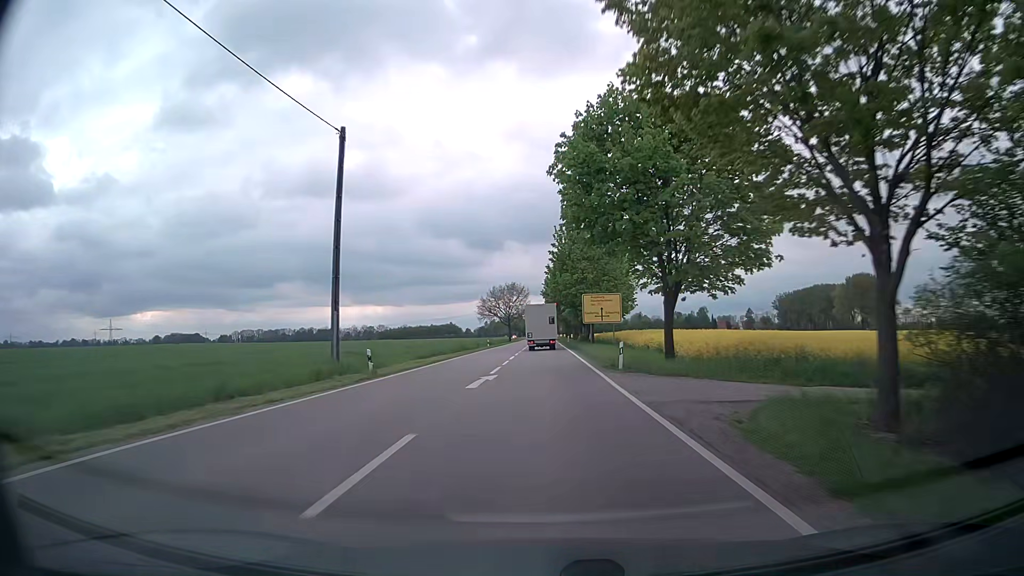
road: secondary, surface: asphalt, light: Day
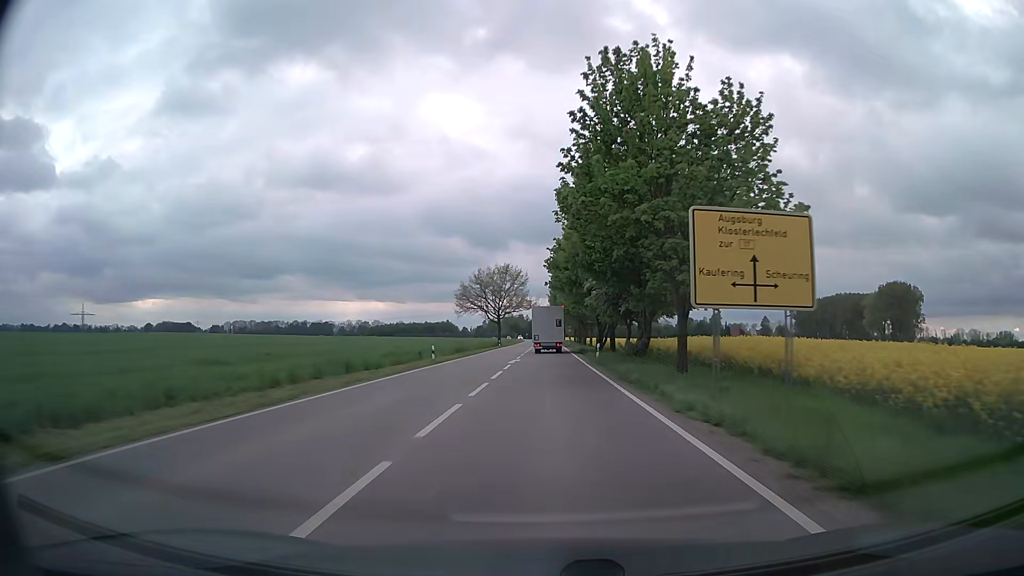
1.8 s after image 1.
(-0.1, +37.9) m; 0°
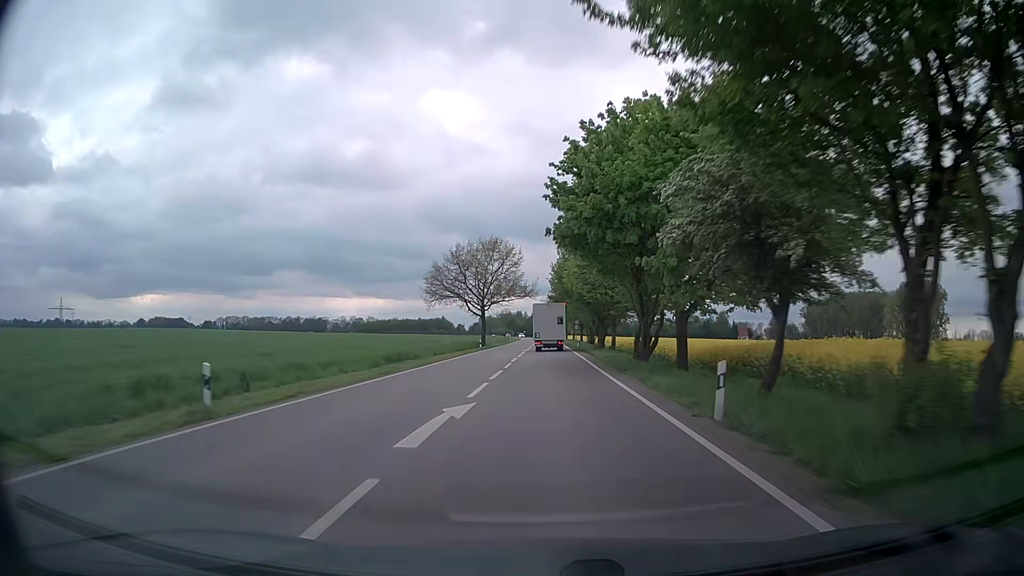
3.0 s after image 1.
(0.0, +24.9) m; 0°
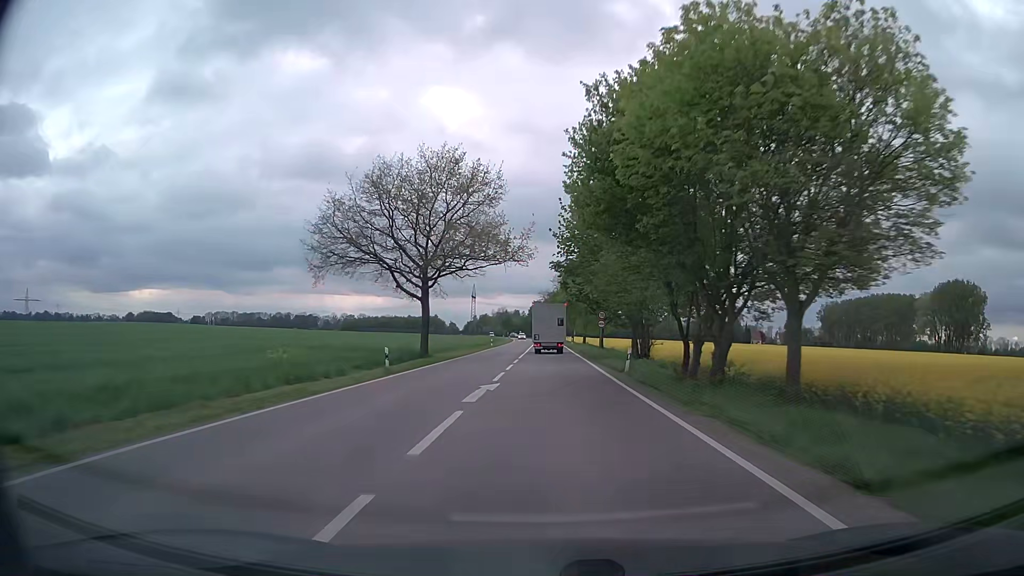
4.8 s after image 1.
(0.0, +36.5) m; 0°
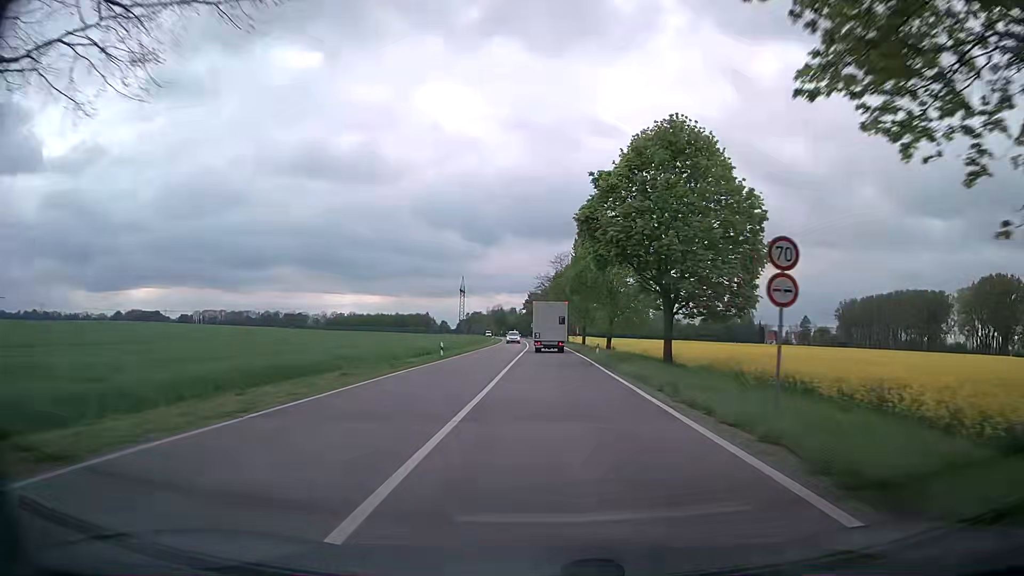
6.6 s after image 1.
(0.0, +35.6) m; 0°
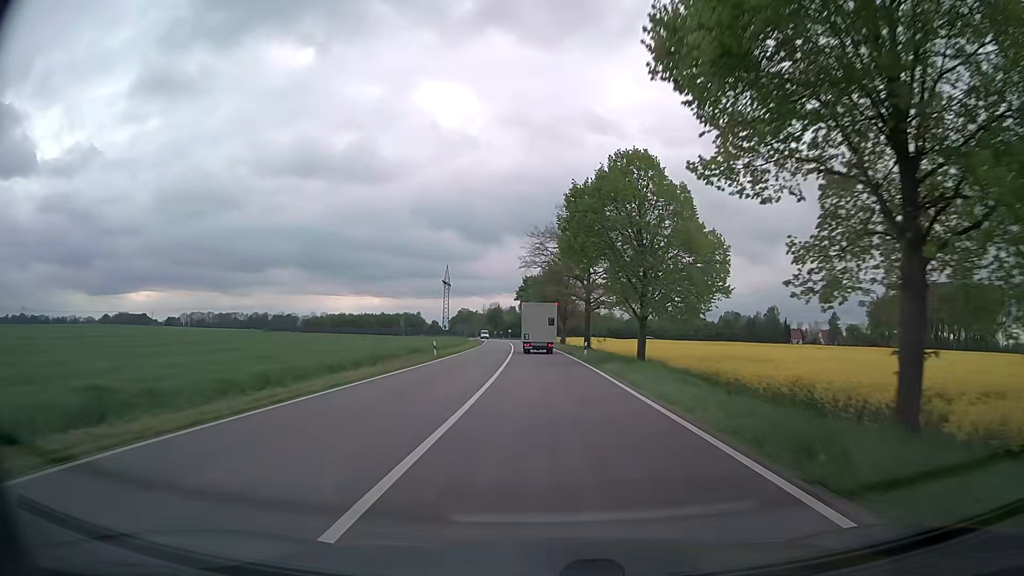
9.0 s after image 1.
(-0.1, +46.7) m; 0°
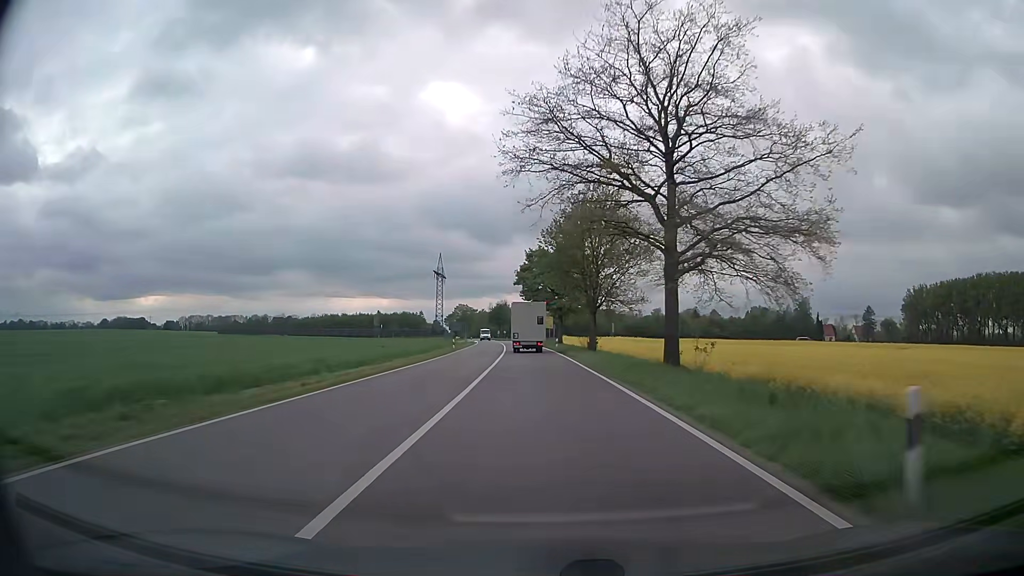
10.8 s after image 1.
(-0.3, +34.8) m; -1°
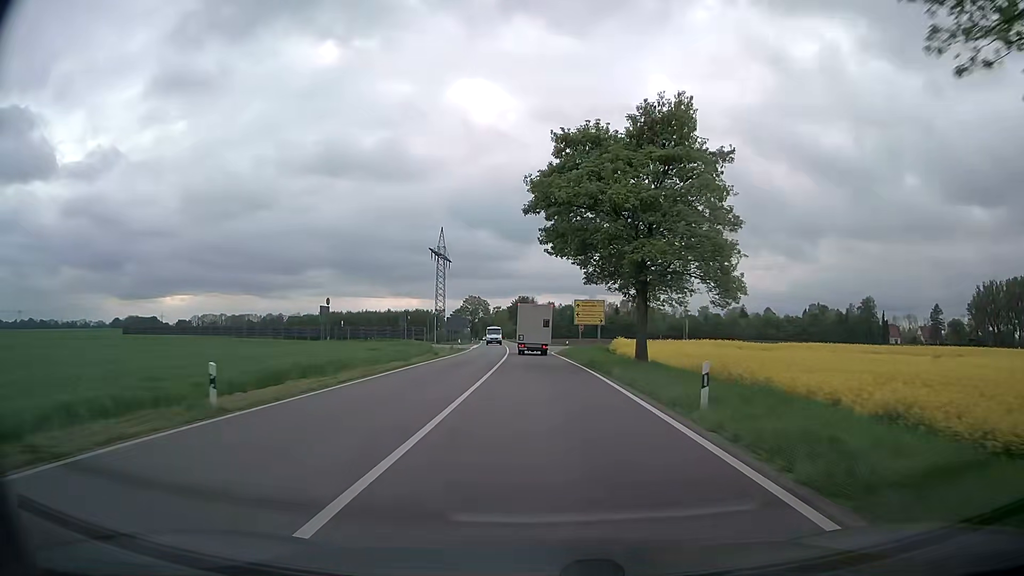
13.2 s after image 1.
(-1.0, +46.2) m; -2°
(0, +10) (0, +20) (0, +30) (-1, +40) (-1, +50) (-2, +60) (-2, +70) (-3, +80) (-3, +90) (-4, +100) m
